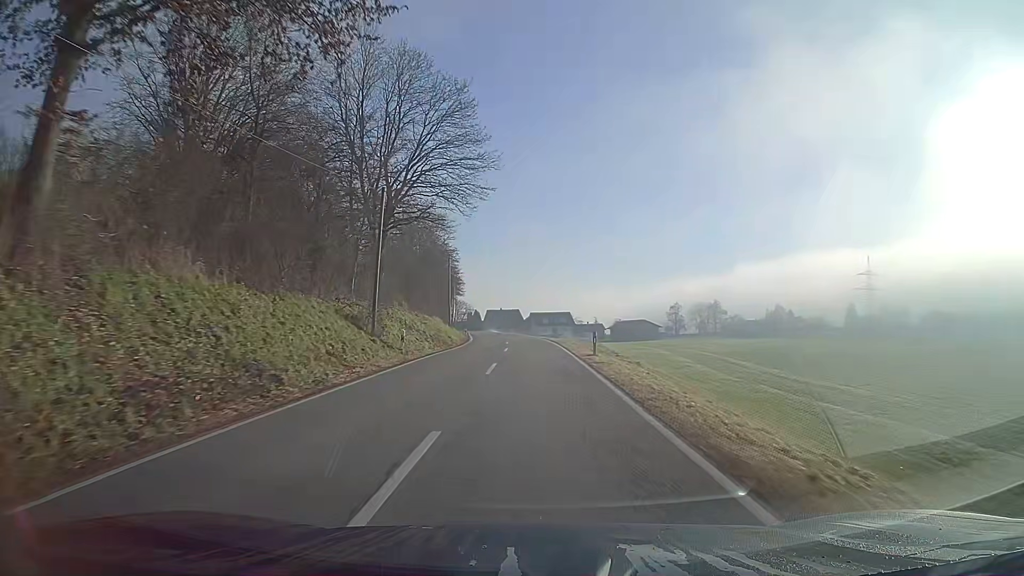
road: secondary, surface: asphalt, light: Day
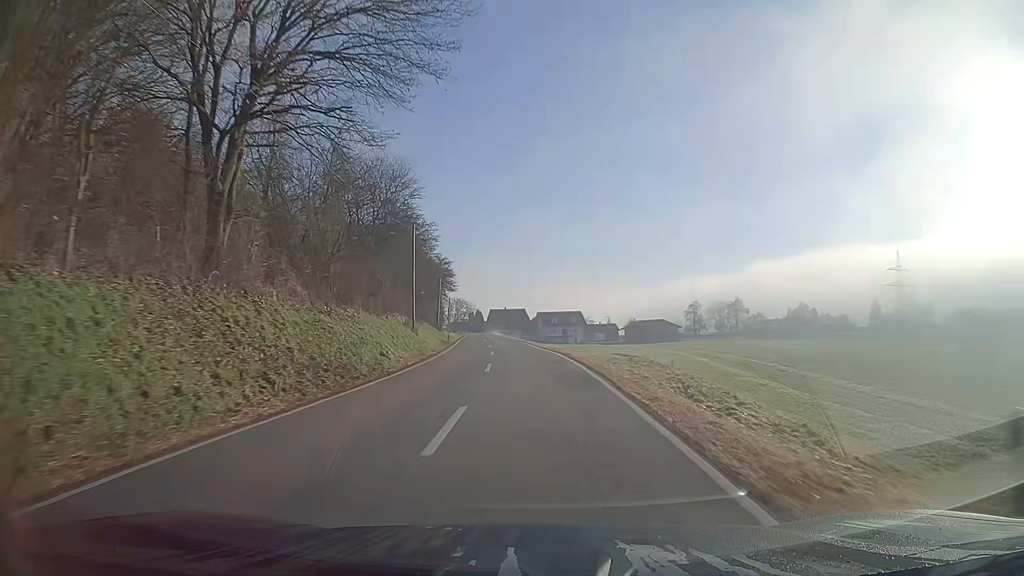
(-0.1, +22.3) m; -1°
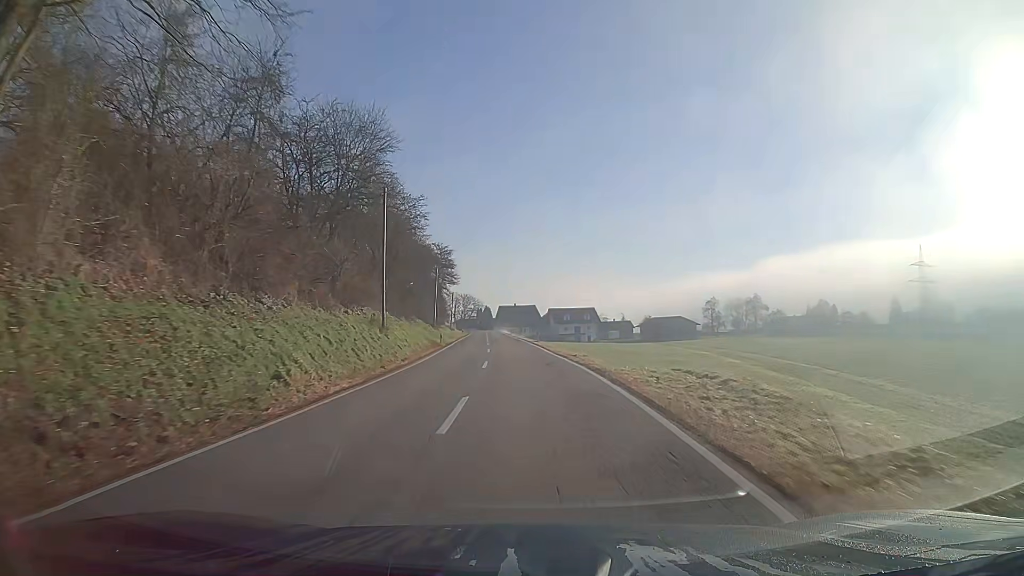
(-0.1, +11.2) m; -1°
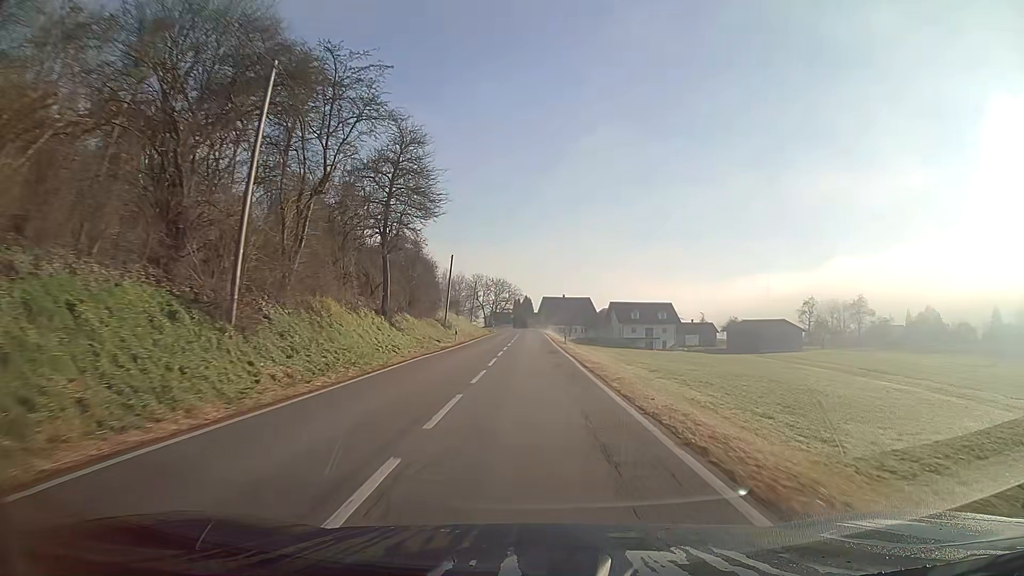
(-2.4, +56.0) m; -3°
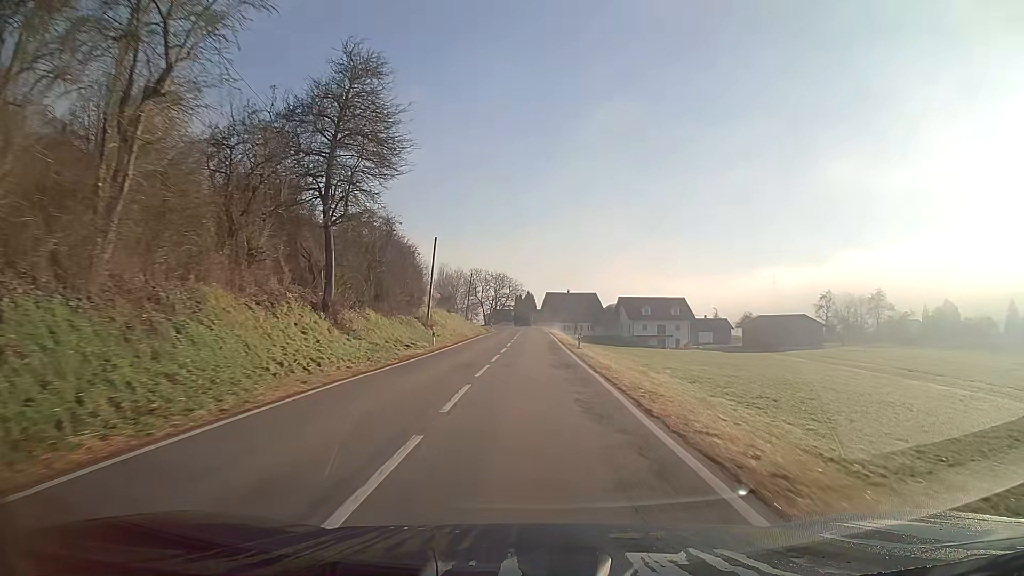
(0.0, +11.2) m; 0°
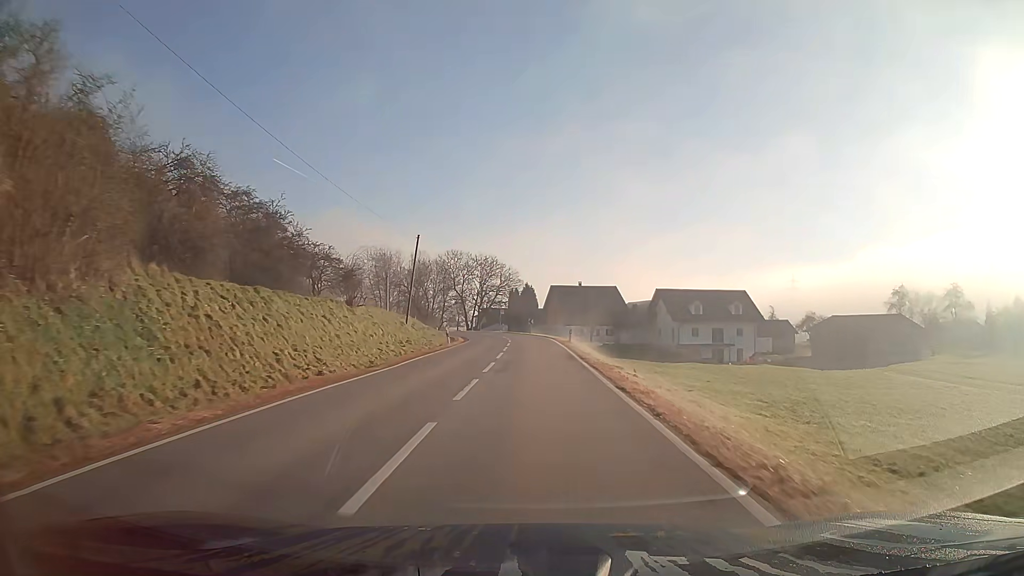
(0.0, +42.3) m; 0°
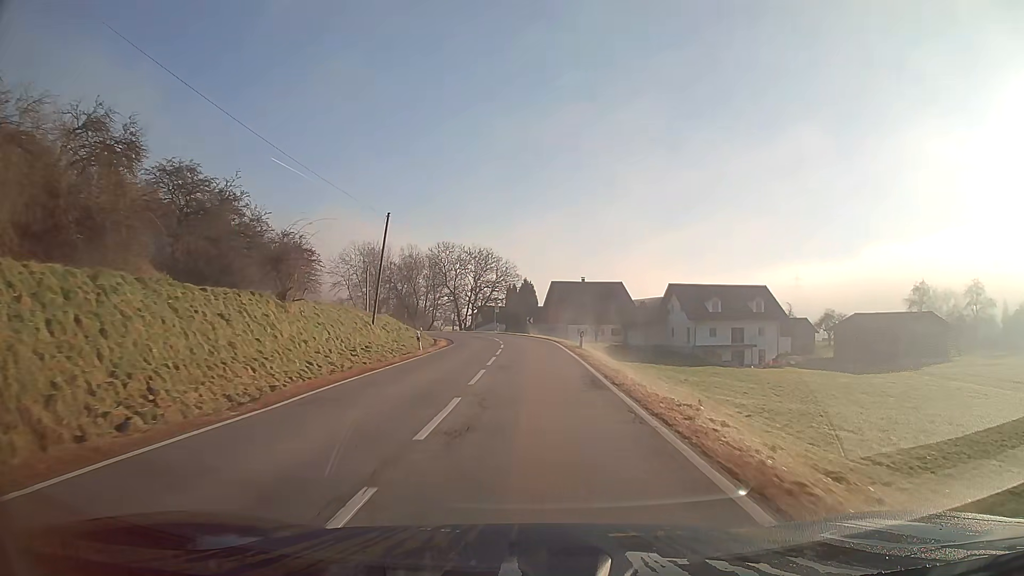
(0.0, +9.9) m; 0°
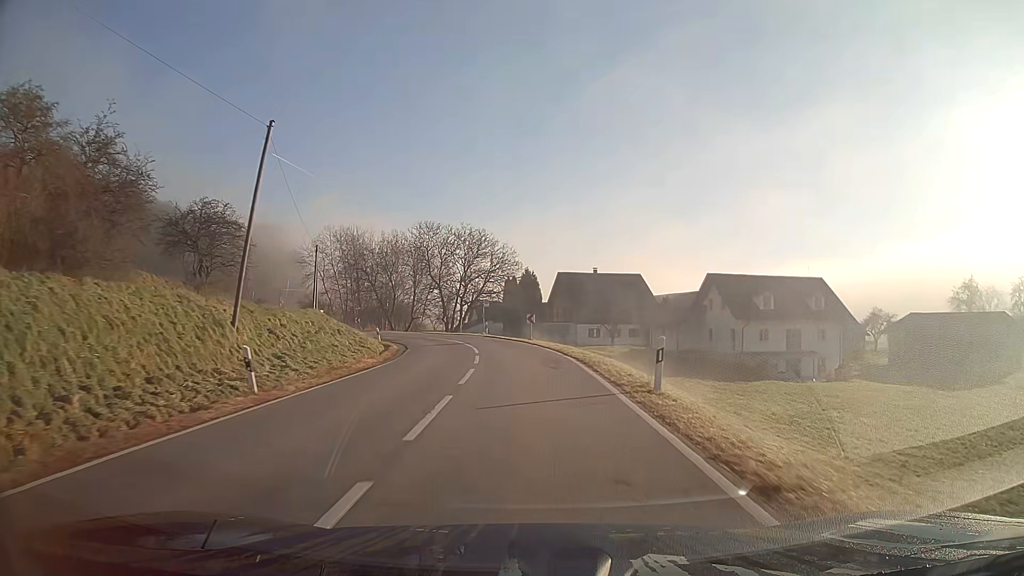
(-0.1, +18.4) m; -1°
